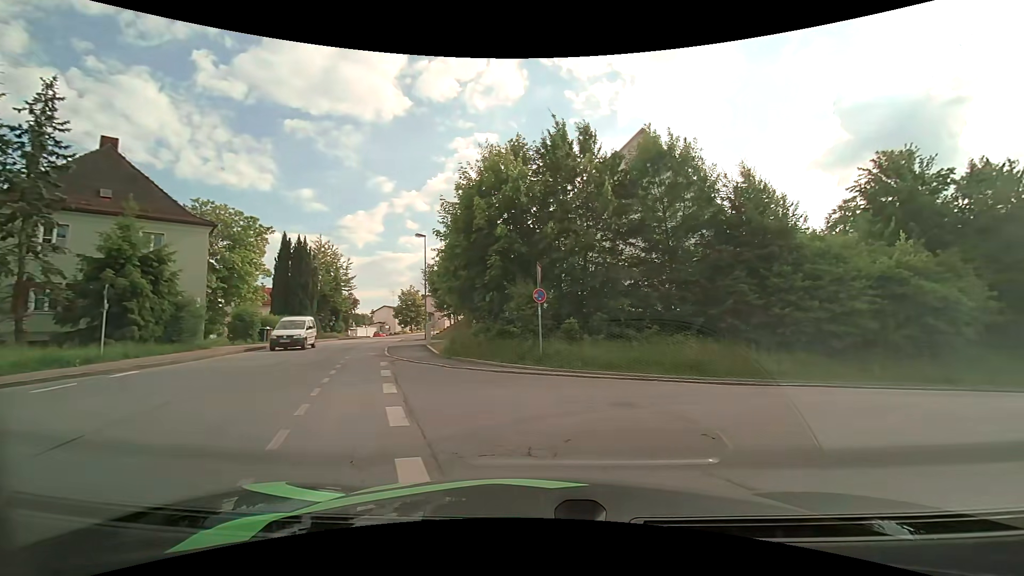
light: Day
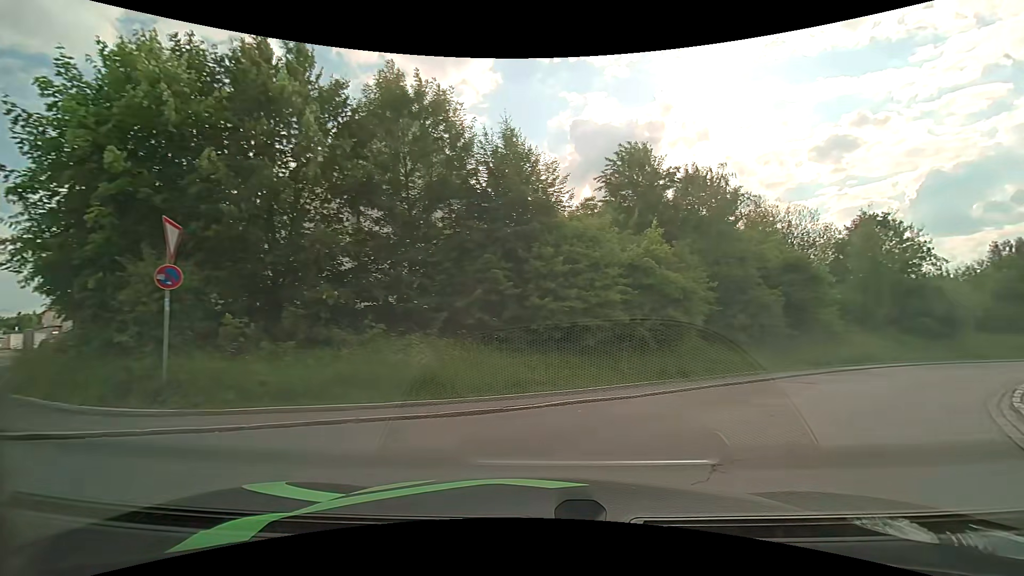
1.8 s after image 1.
(+1.2, +5.4) m; +26°
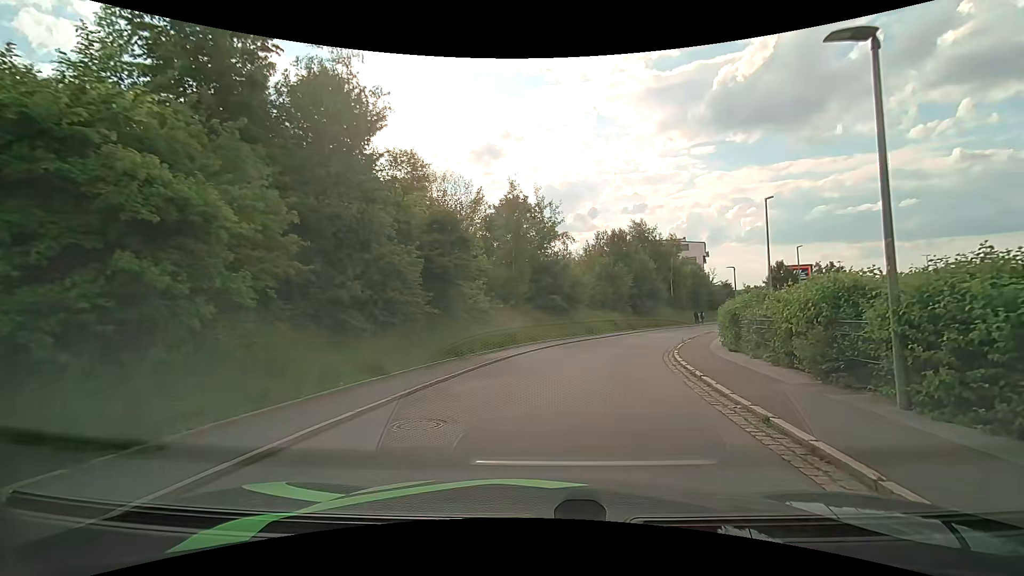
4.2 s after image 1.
(+3.8, +9.7) m; +35°
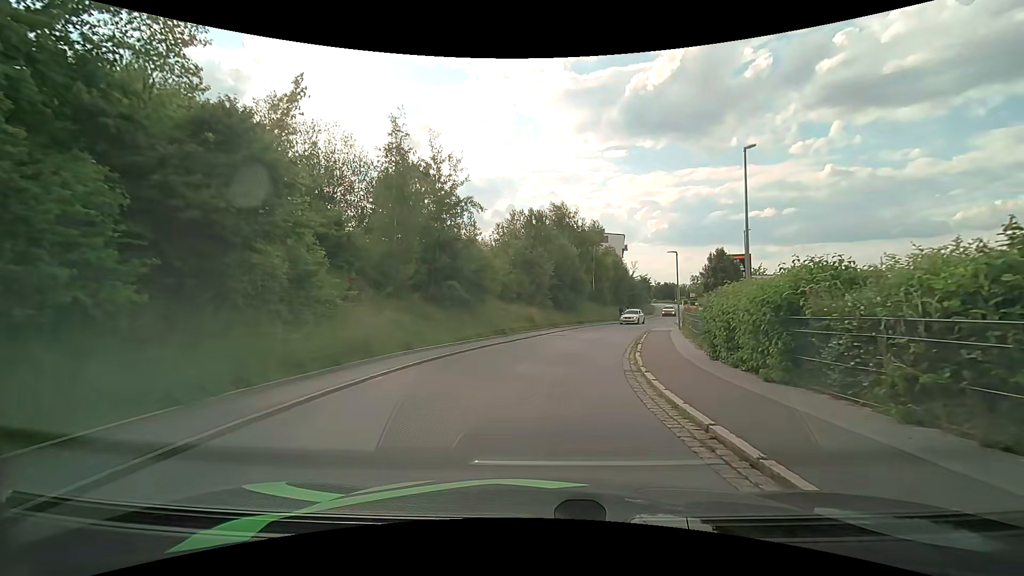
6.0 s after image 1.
(+1.0, +9.5) m; +10°
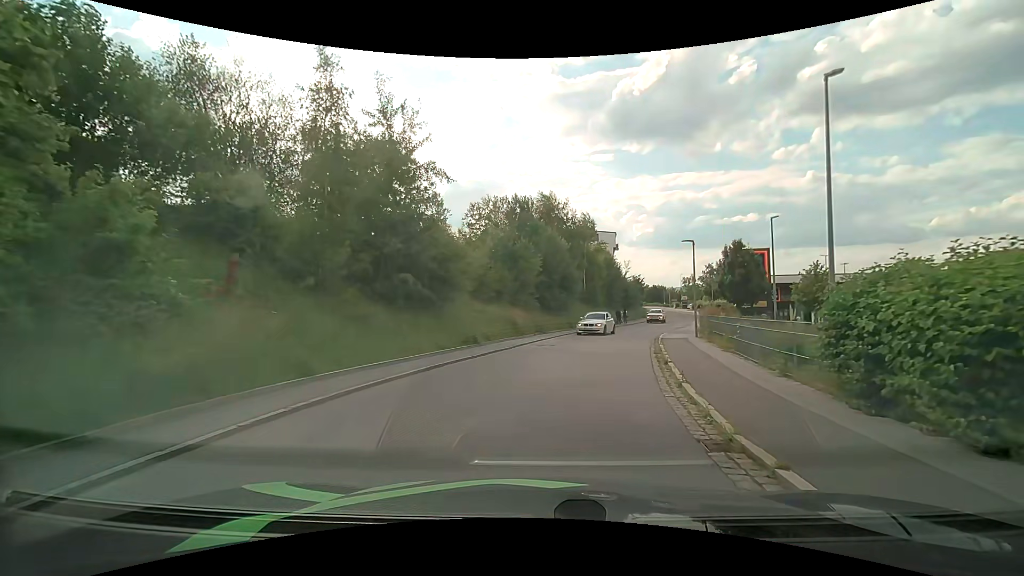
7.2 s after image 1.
(+0.1, +6.4) m; +1°
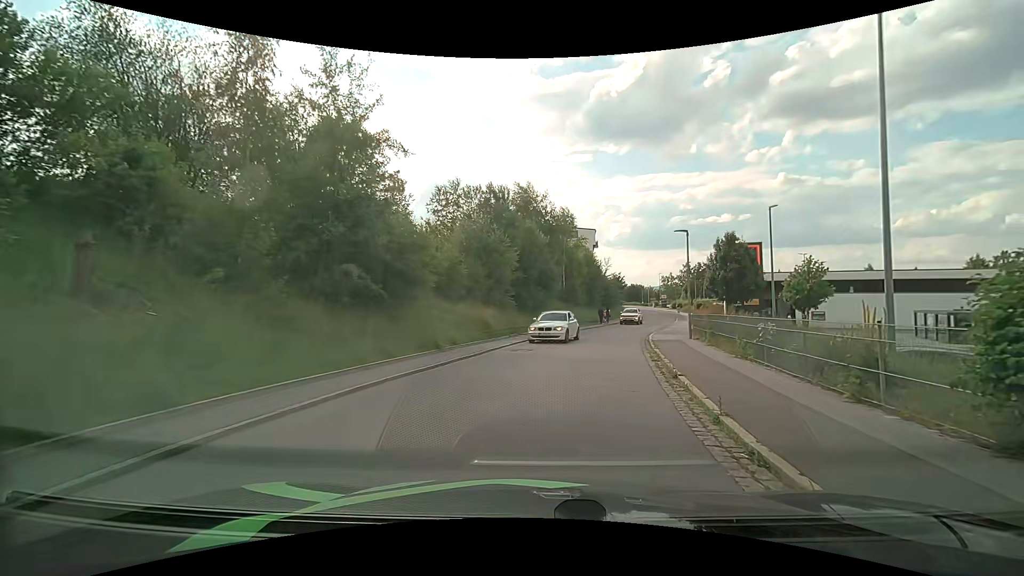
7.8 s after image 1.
(+0.1, +3.2) m; +2°
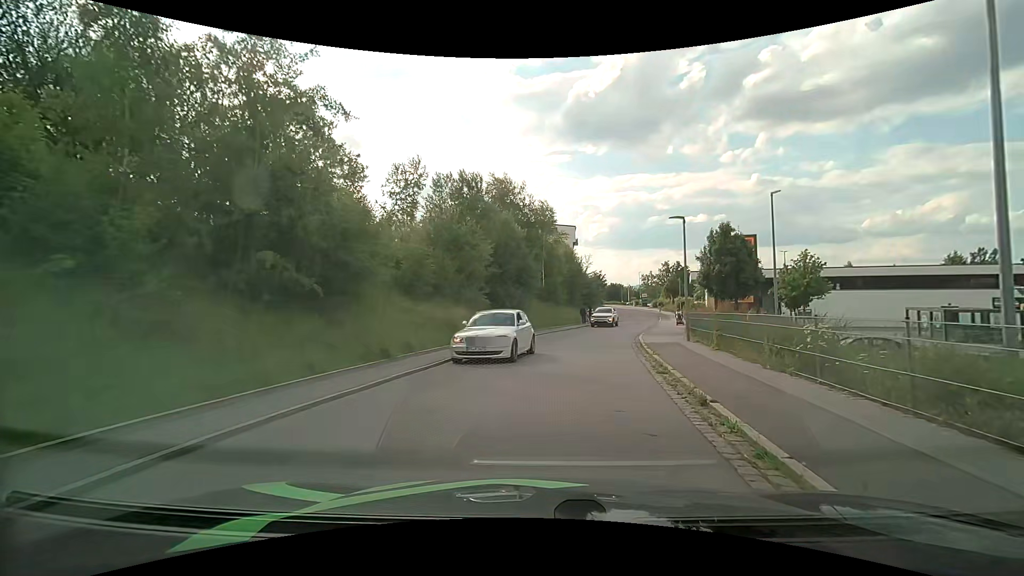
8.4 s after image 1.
(+0.1, +3.2) m; +2°
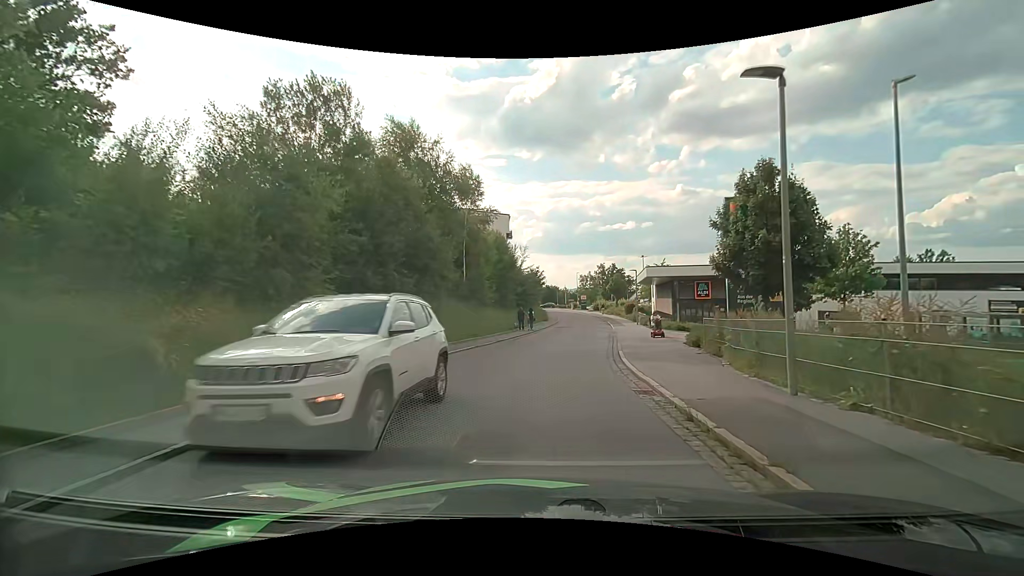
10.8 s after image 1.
(+0.9, +13.2) m; +8°
(0, +10) (+1, +20) (+3, +30) (+4, +40) (+5, +50) (+6, +60) (+6, +70) (+6, +80) (+6, +90) (+5, +100) m
